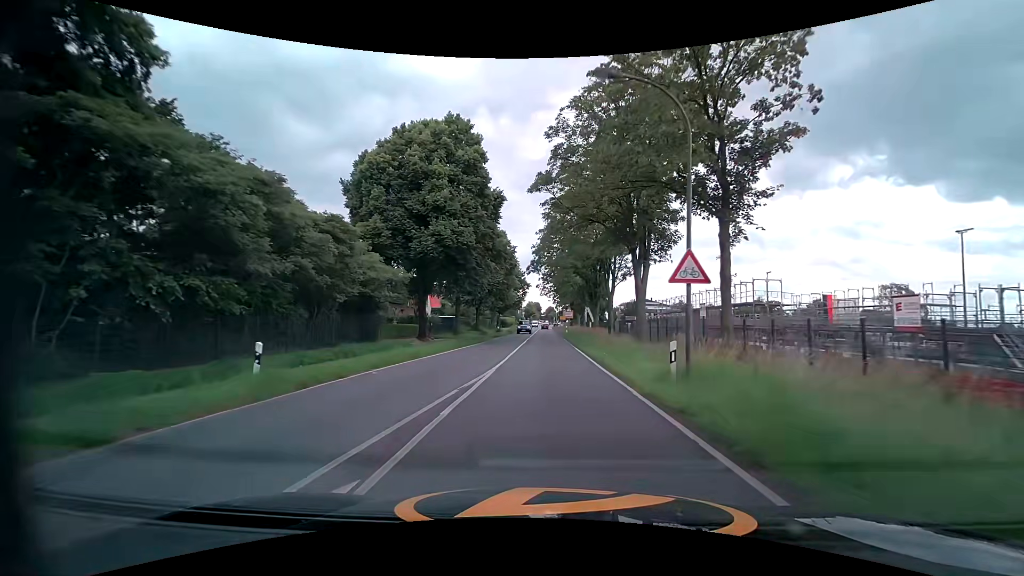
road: secondary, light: Day
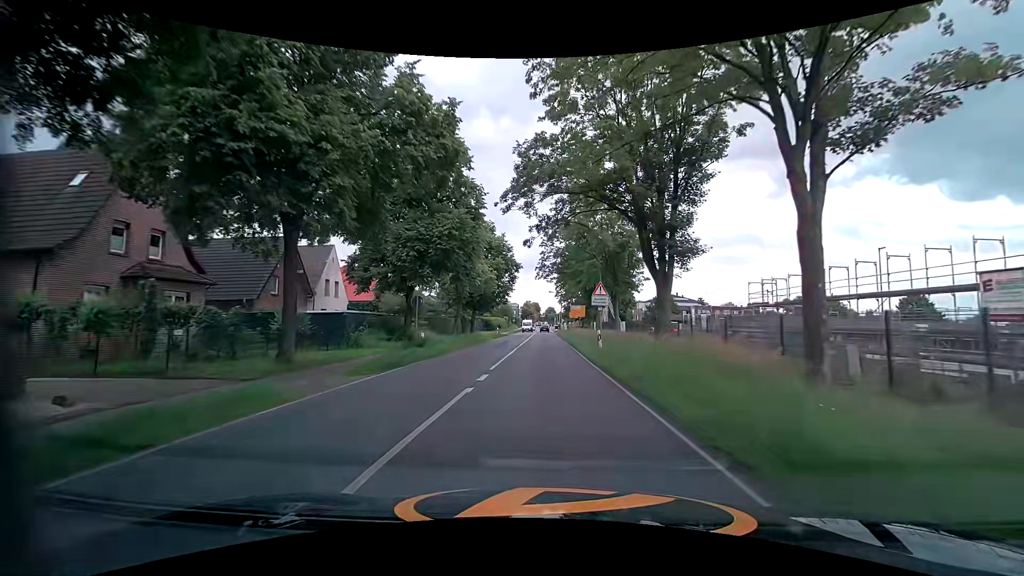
(+0.1, +36.6) m; 0°
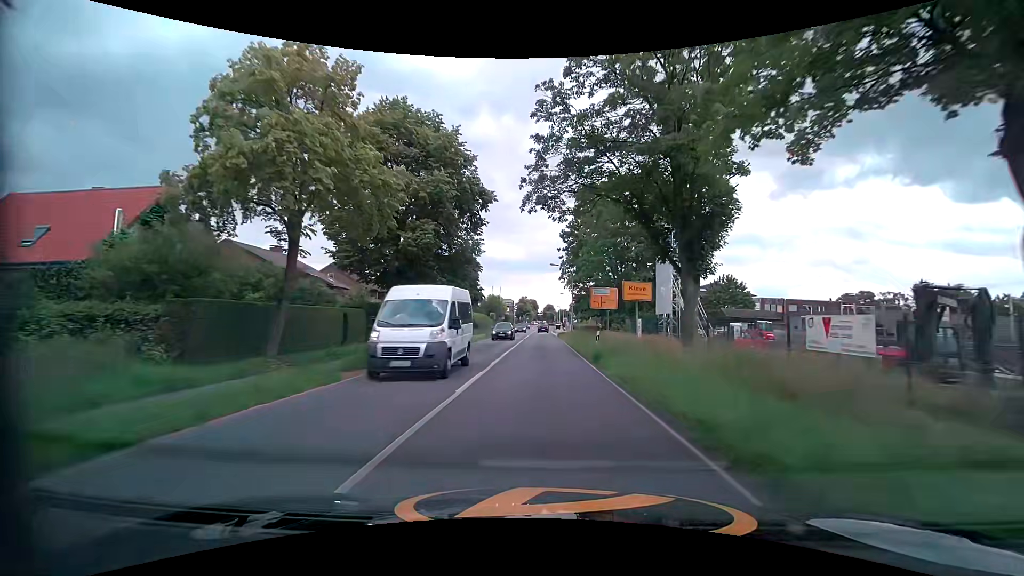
(+0.2, +36.3) m; +1°
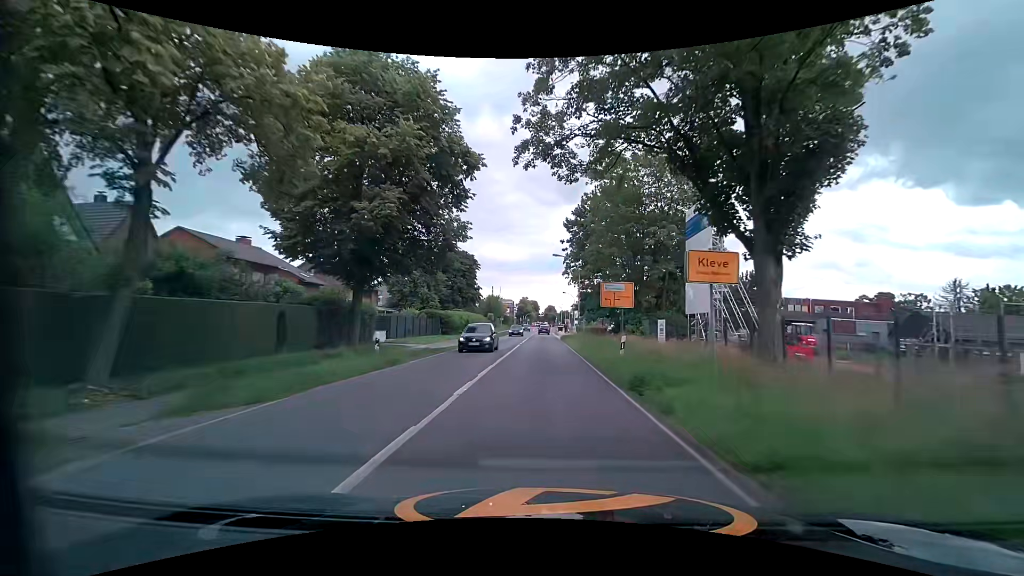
(-0.1, +7.2) m; 0°
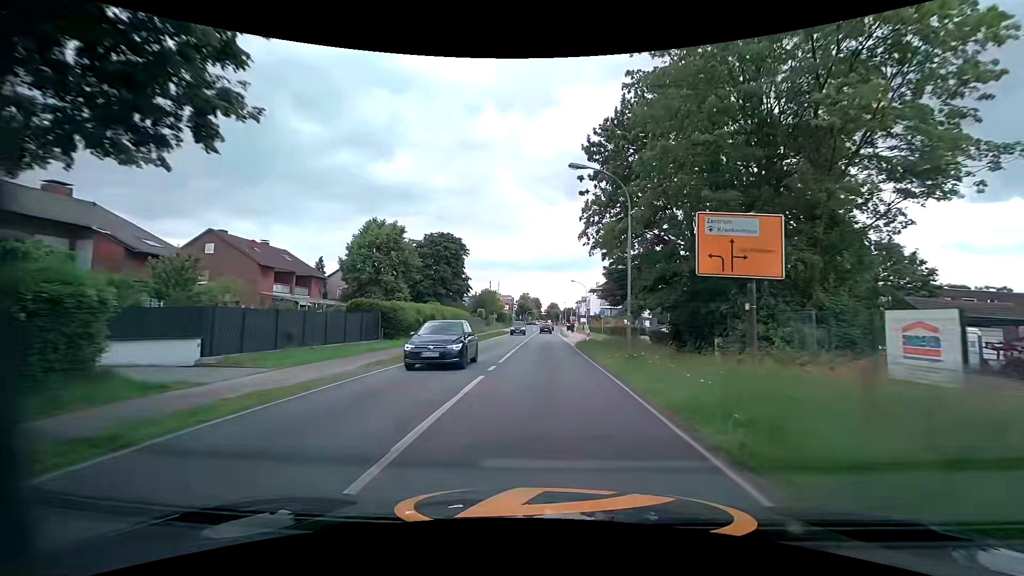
(-0.1, +22.0) m; 0°
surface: asphalt
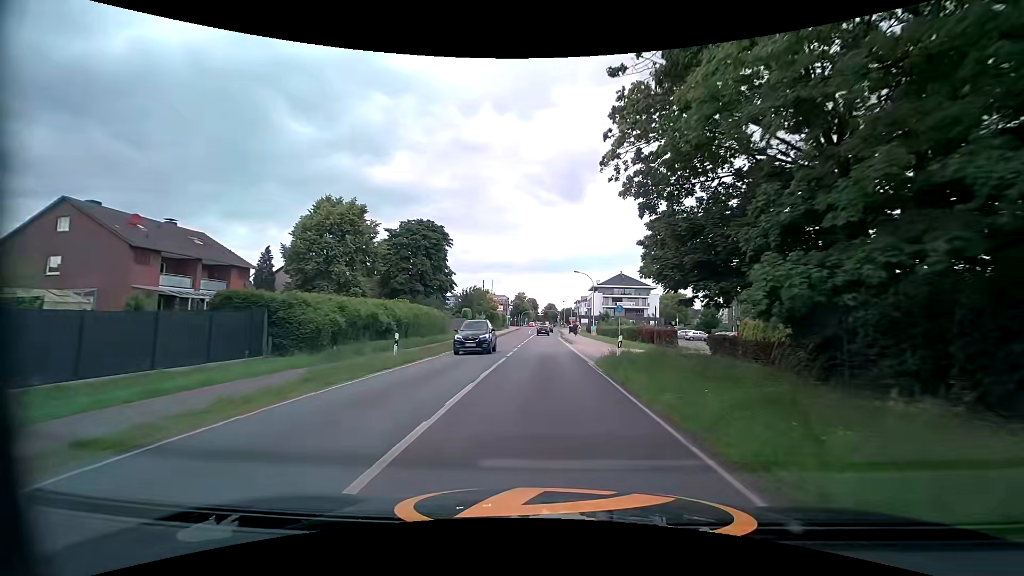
(0.0, +14.7) m; 0°
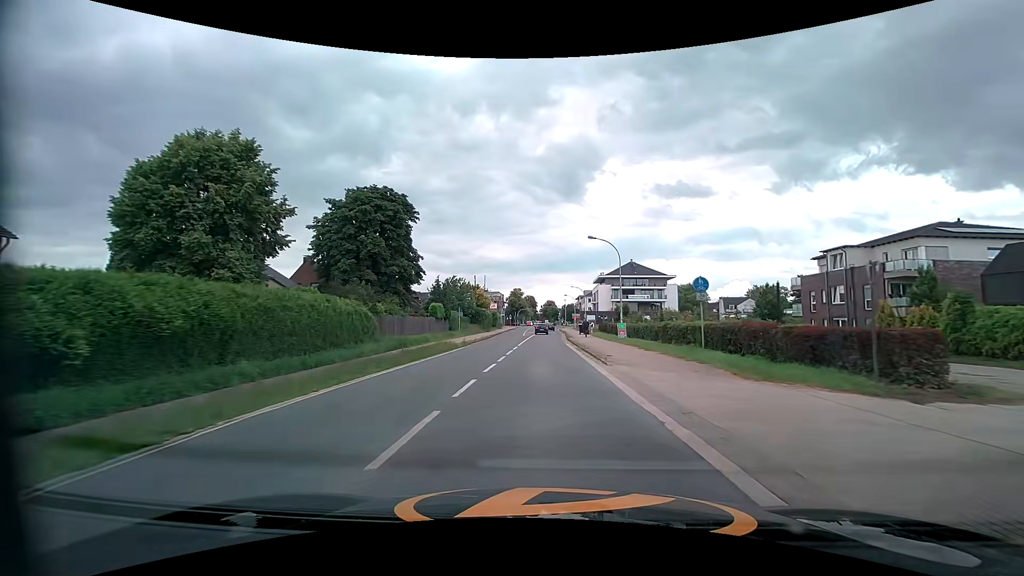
(-0.2, +21.9) m; -1°
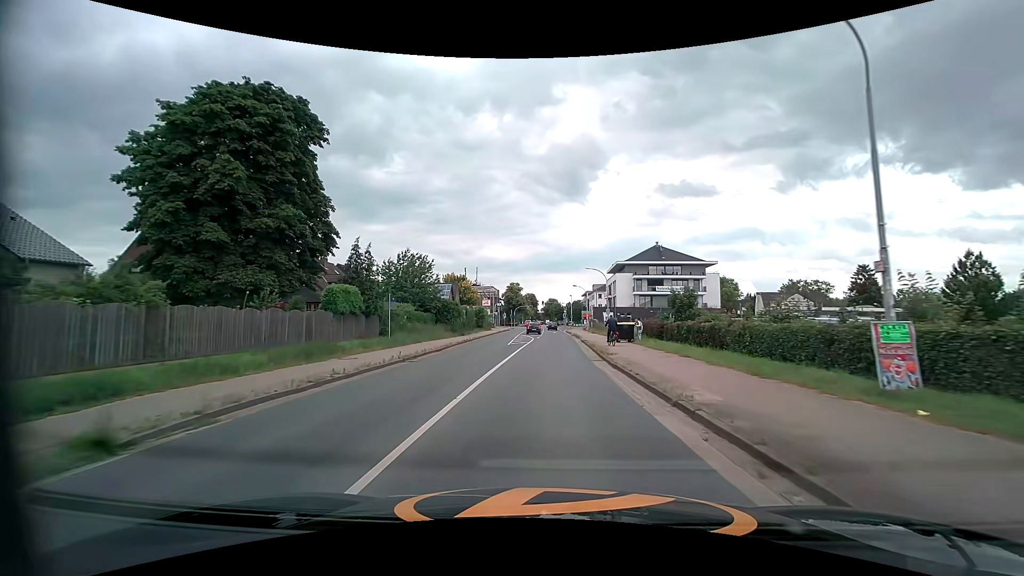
(-0.1, +28.1) m; 0°
(0, +10) (0, +20) (+1, +30) (+1, +40) (+1, +50) (+1, +60) (+2, +70) (+2, +80) (+2, +90) (+2, +100) m
